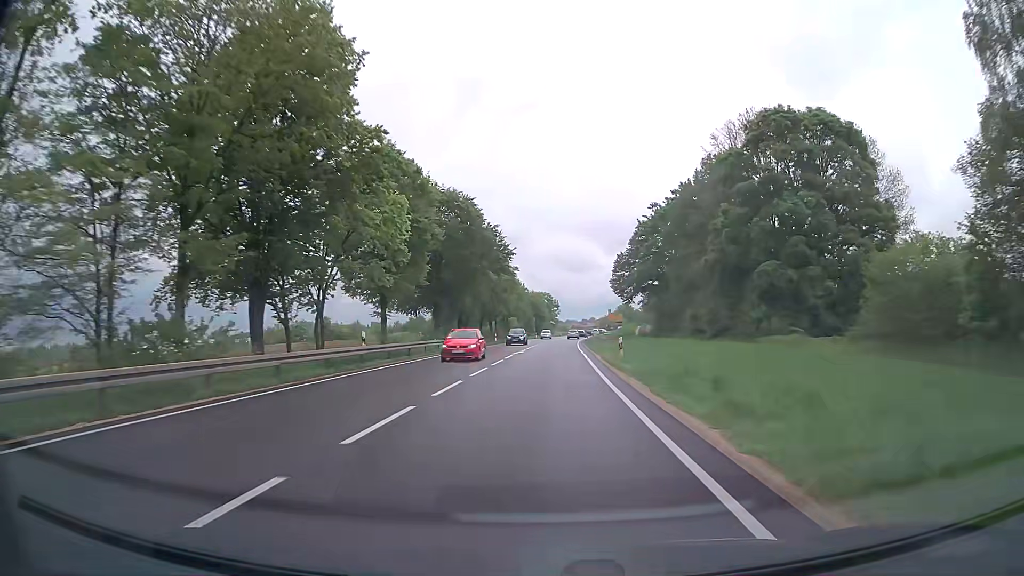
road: primary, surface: asphalt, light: Day
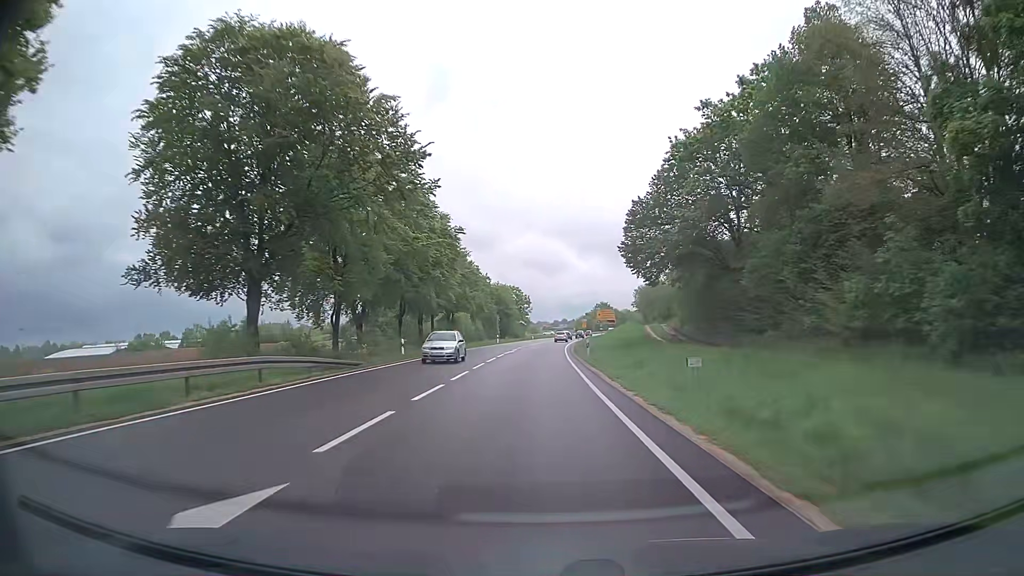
(+0.9, +36.2) m; +3°
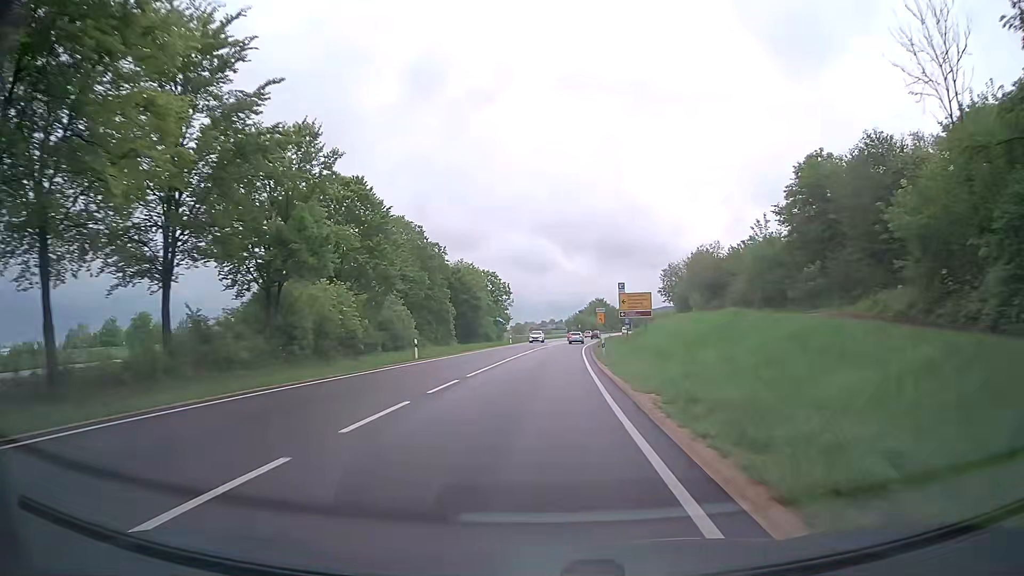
(+0.4, +46.5) m; +1°
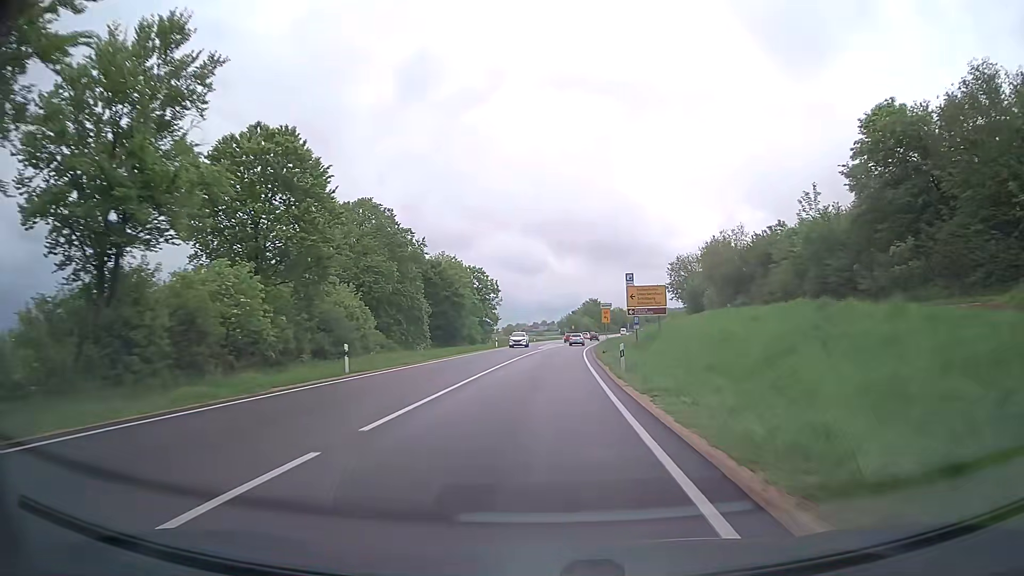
(+0.1, +11.4) m; +1°
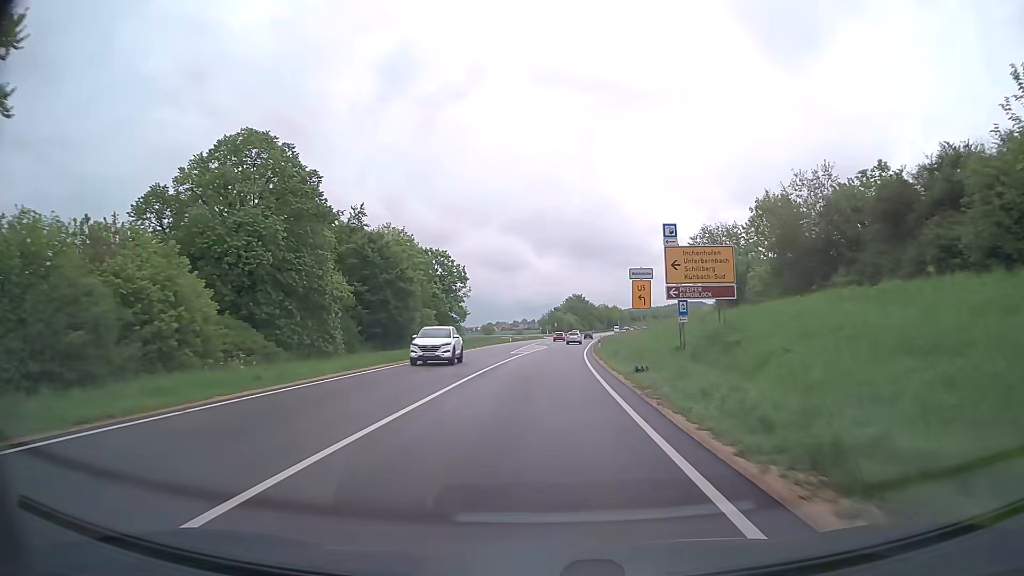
(+0.3, +22.7) m; +2°
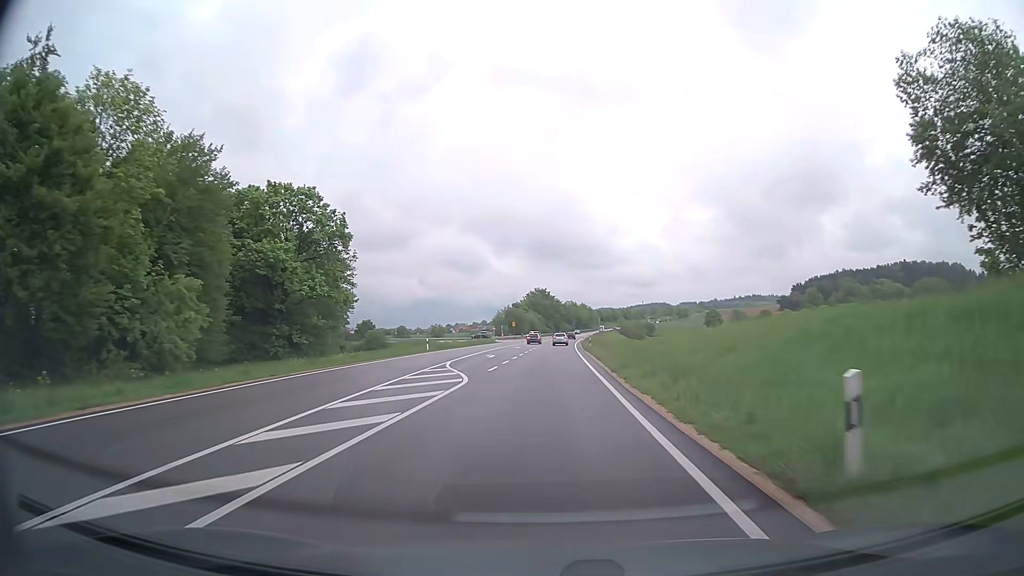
(+1.3, +45.0) m; +3°
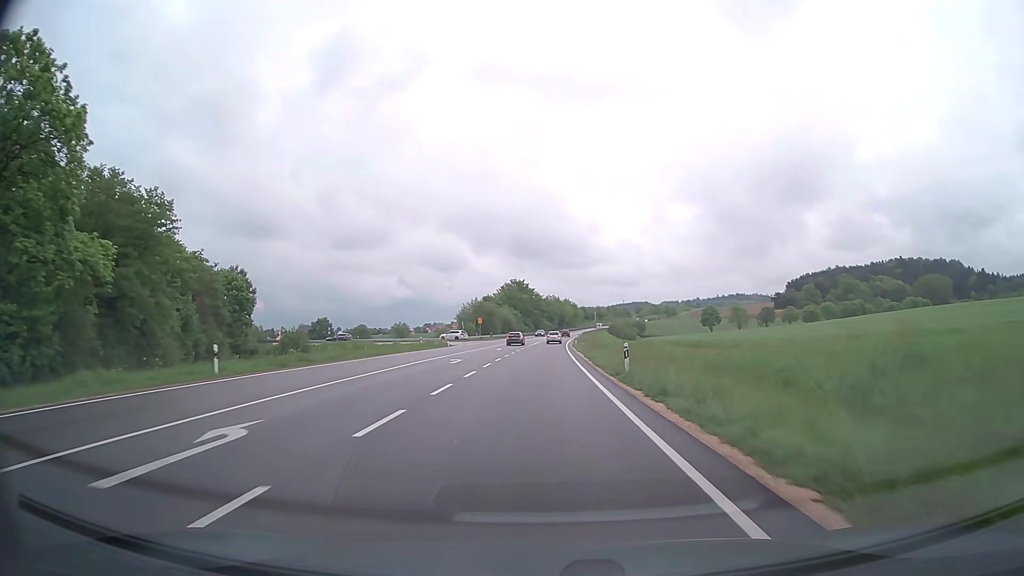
(+0.6, +34.3) m; +2°
(0, +10) (0, +20) (0, +30) (0, +40) (+1, +50) (+1, +60) (+1, +70) (+1, +80) (+2, +90) (+2, +100) m
